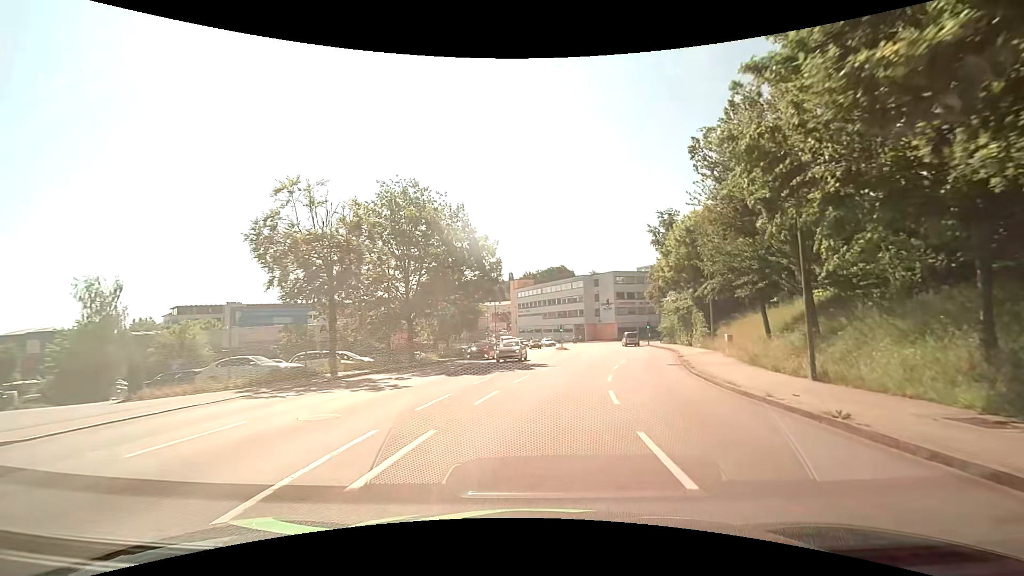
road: tertiary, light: Day
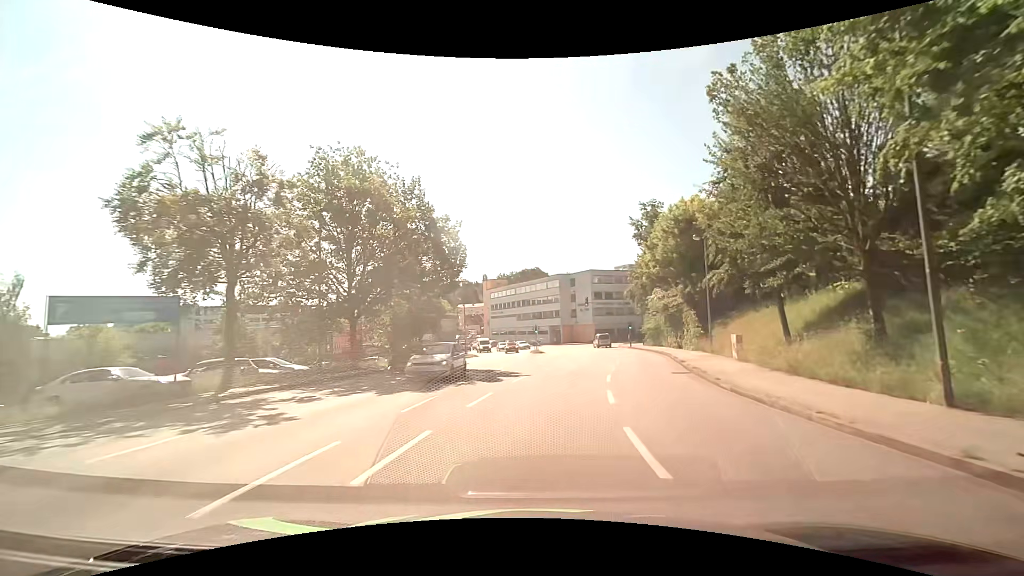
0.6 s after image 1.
(+0.3, +5.9) m; +4°
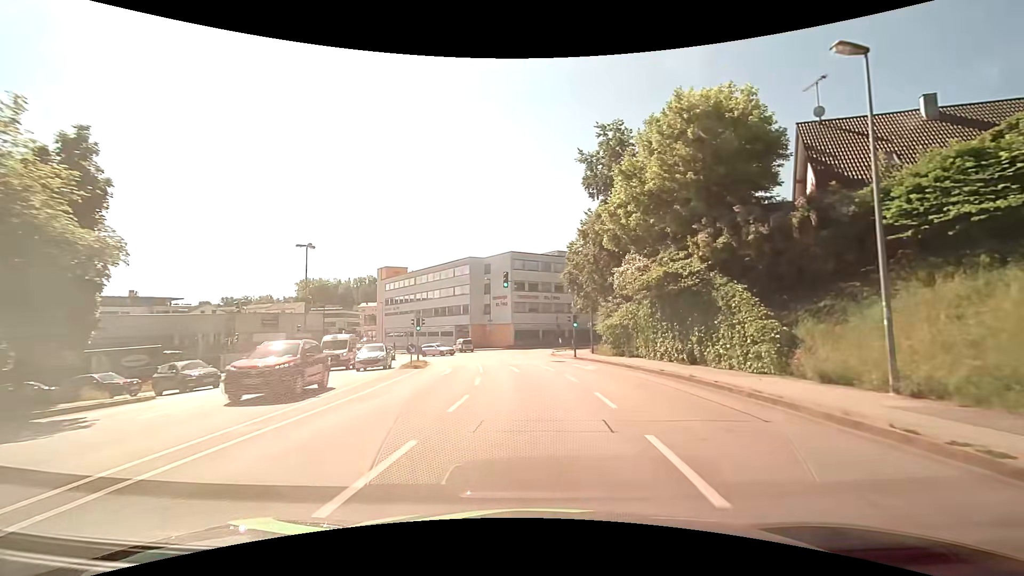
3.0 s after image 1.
(+2.3, +24.8) m; +9°
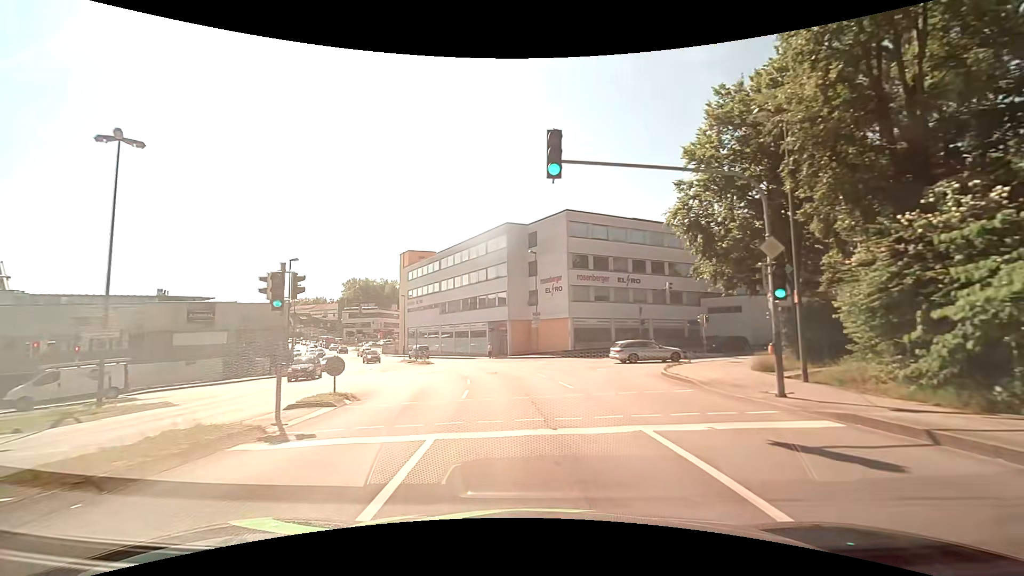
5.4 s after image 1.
(-0.9, +24.2) m; -6°
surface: asphalt
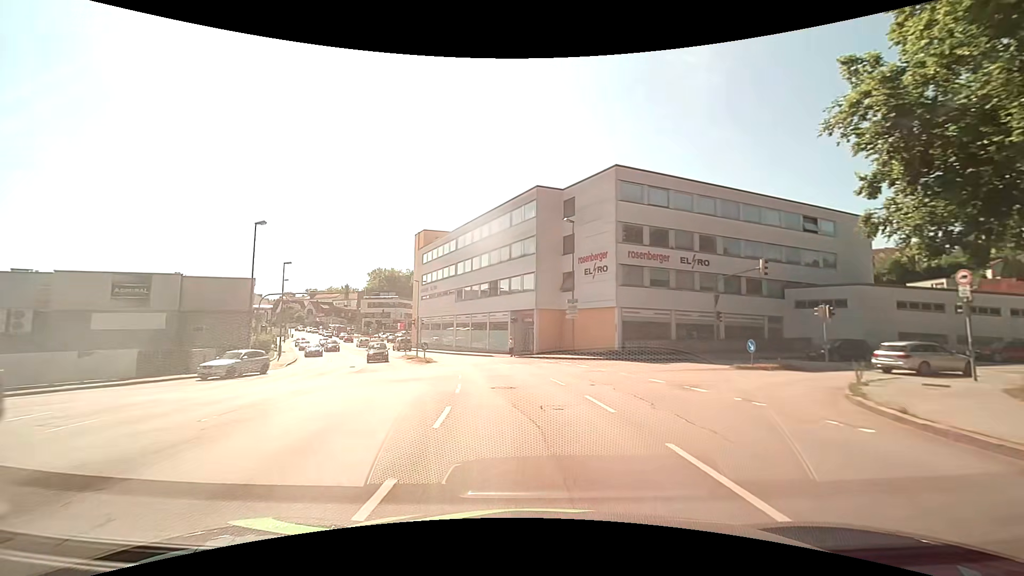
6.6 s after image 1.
(-0.4, +11.4) m; -3°
(0, +10) (-1, +20) (-3, +30) (-6, +39) (-10, +48) (-14, +57) (-19, +66) (-24, +75) (-28, +84) (-33, +93) m
